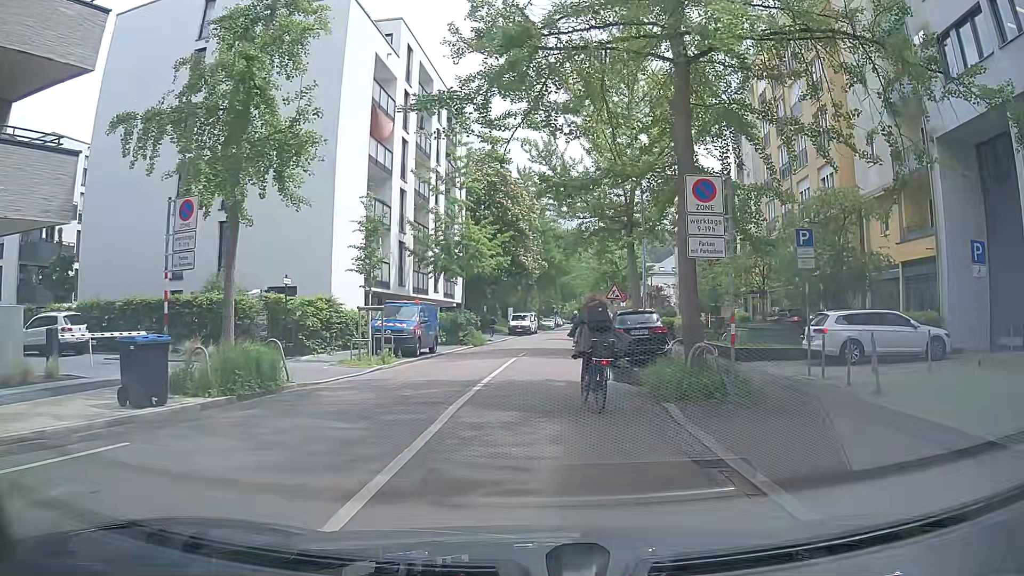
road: residential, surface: asphalt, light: Day
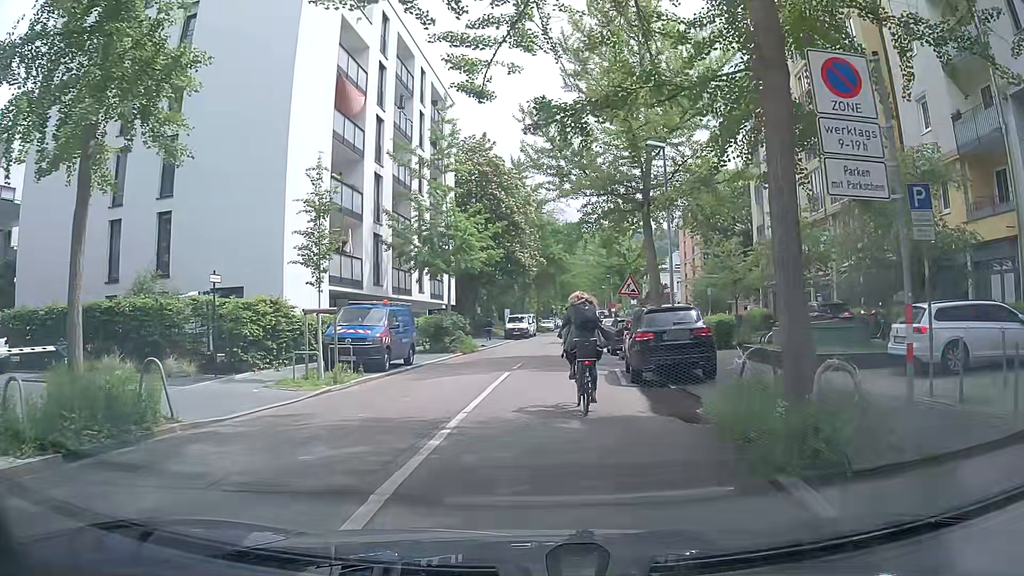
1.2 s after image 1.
(0.0, +5.2) m; 0°
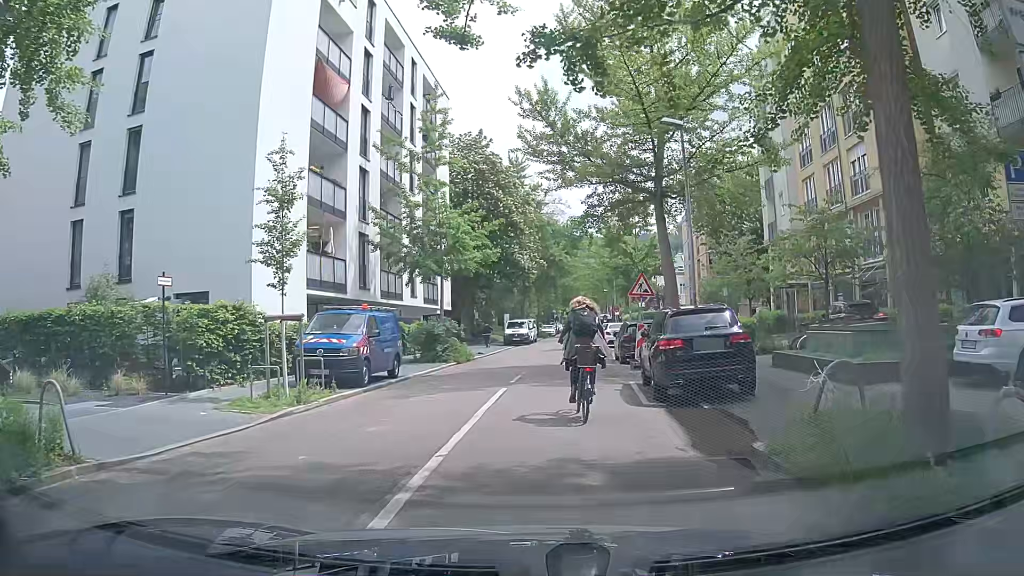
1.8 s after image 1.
(0.0, +2.6) m; 0°
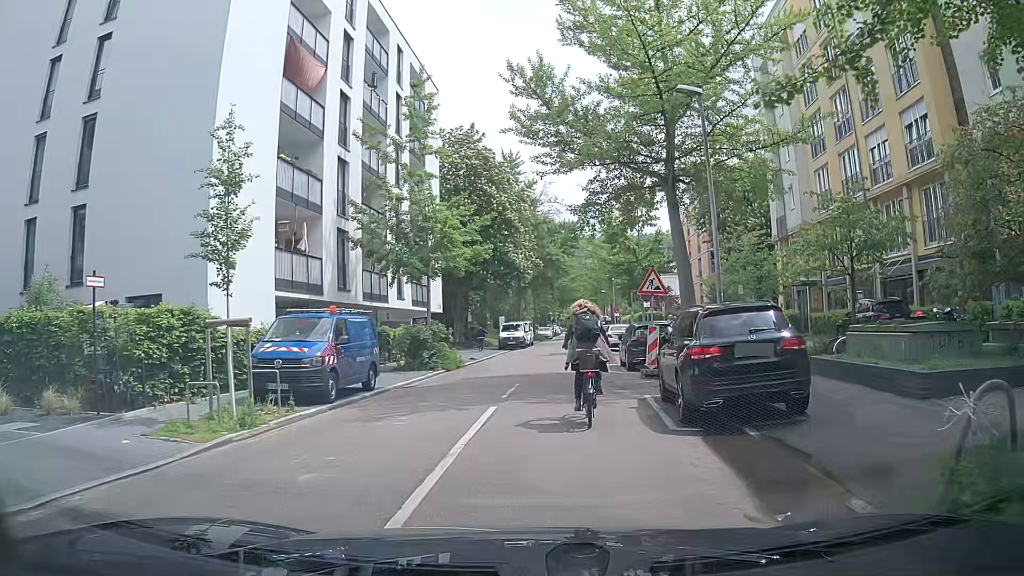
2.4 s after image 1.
(0.0, +2.6) m; -2°
